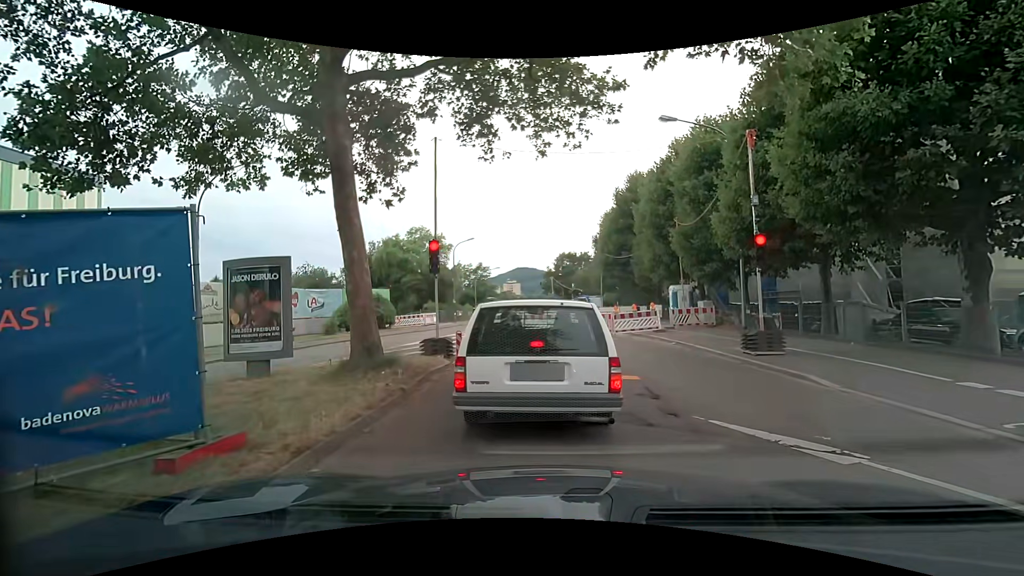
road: secondary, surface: asphalt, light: Day
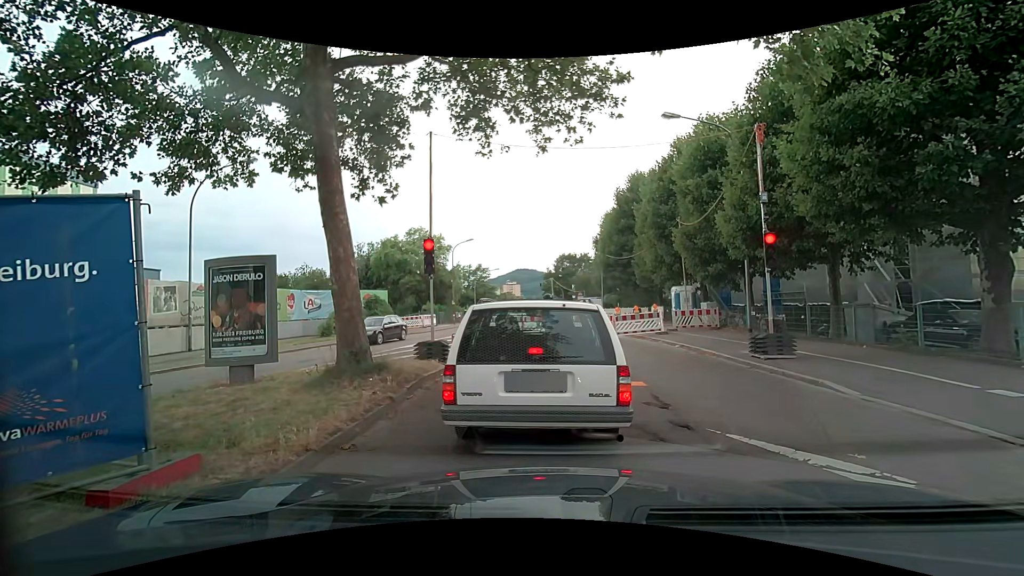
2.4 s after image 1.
(0.0, +0.6) m; 0°
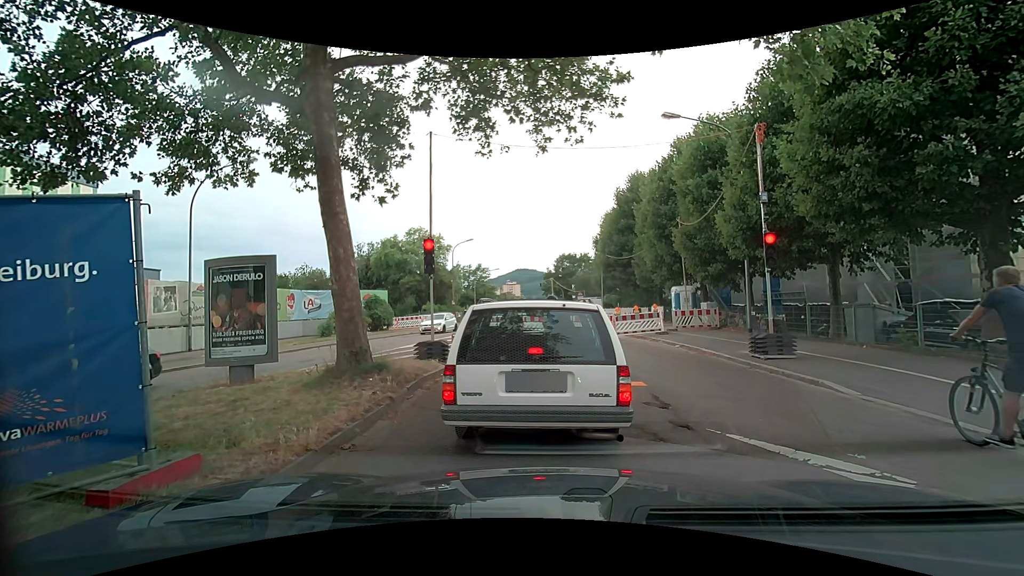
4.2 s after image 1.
(0.0, 0.0) m; 0°
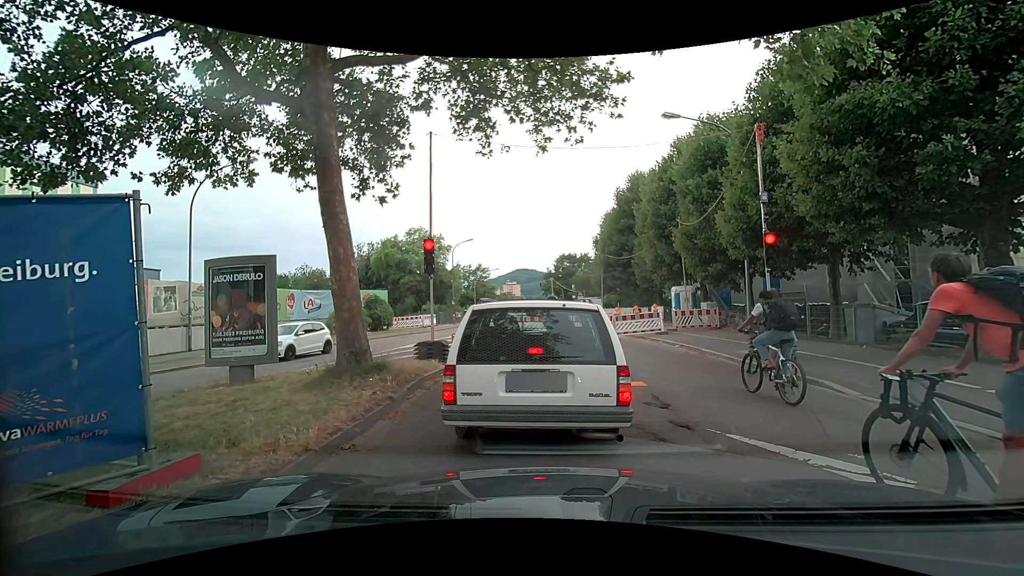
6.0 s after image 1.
(0.0, 0.0) m; 0°
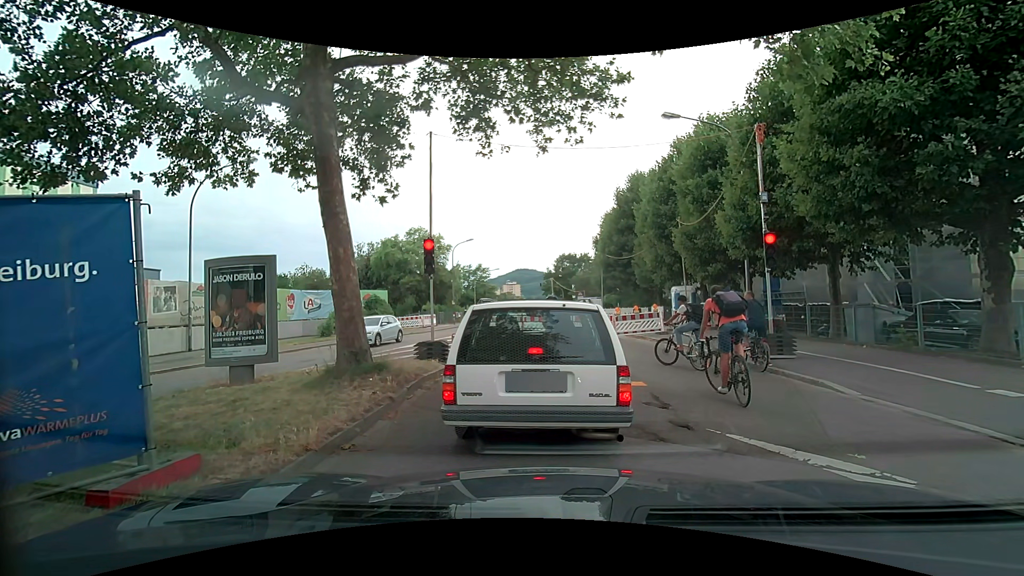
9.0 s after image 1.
(0.0, 0.0) m; 0°
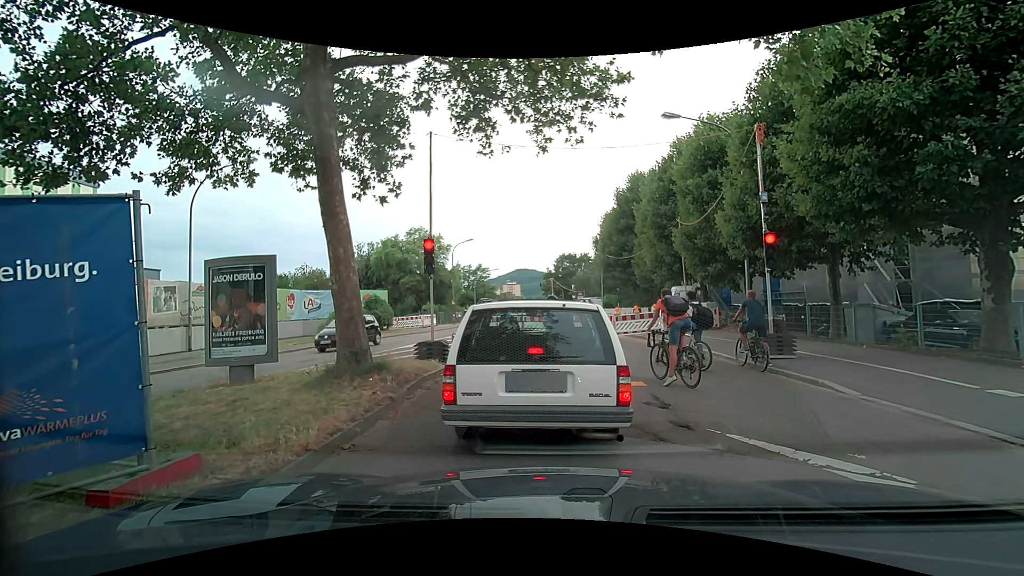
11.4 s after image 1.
(0.0, 0.0) m; 0°
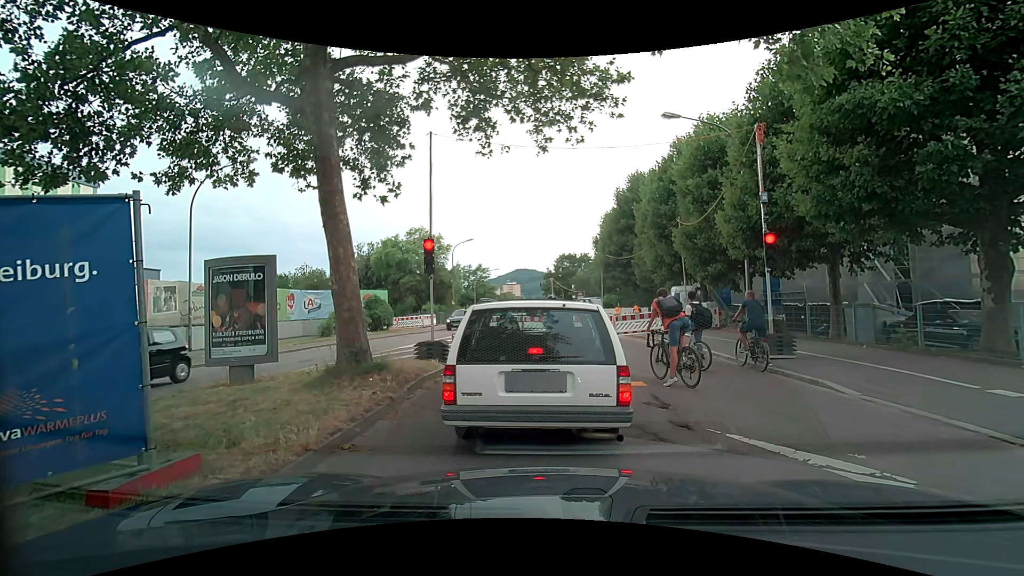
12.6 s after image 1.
(0.0, 0.0) m; 0°
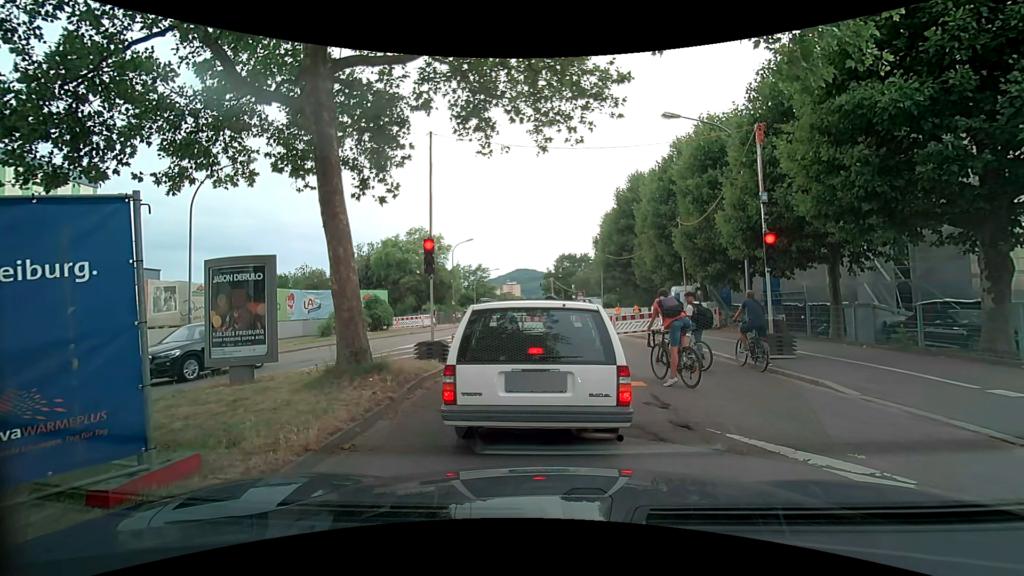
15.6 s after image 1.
(0.0, 0.0) m; 0°
(+1, +10) (-1, +20) (-4, +29) (-5, +39) (-3, +49) (-2, +59) (0, +69) (+1, +79) (+2, +89) (+2, +99) m
